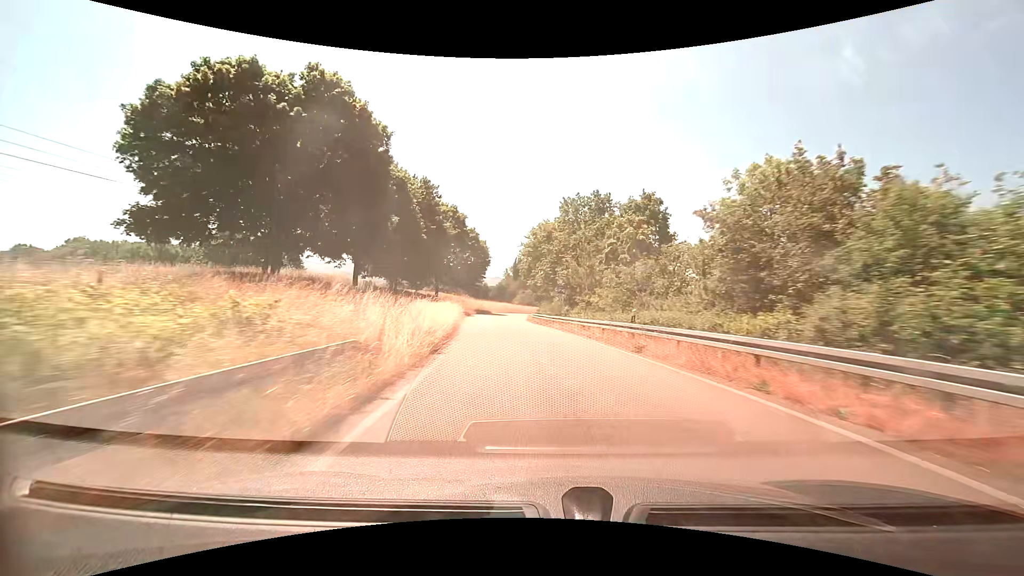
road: trunk_link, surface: asphalt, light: Day
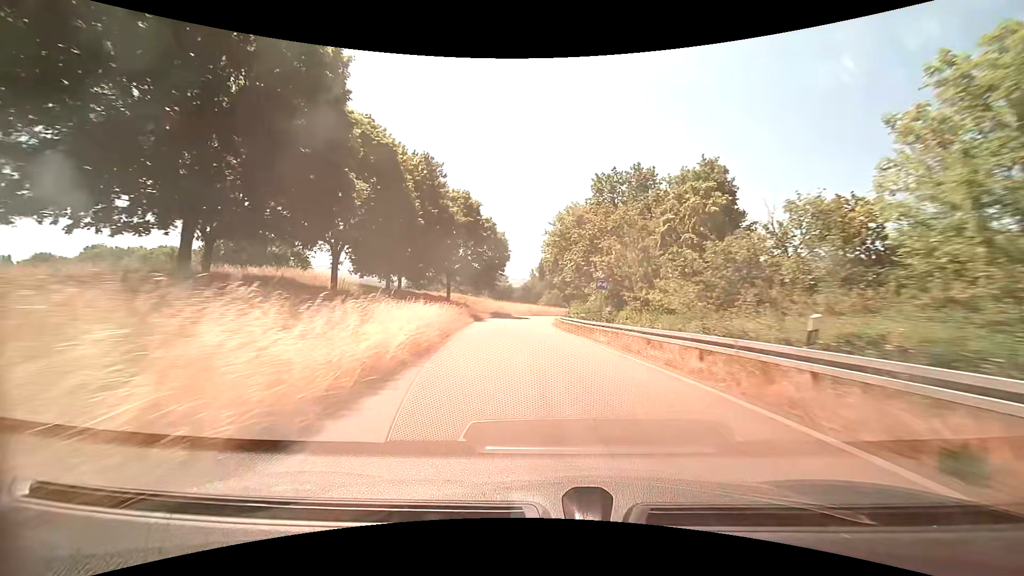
(-0.3, +10.2) m; -3°
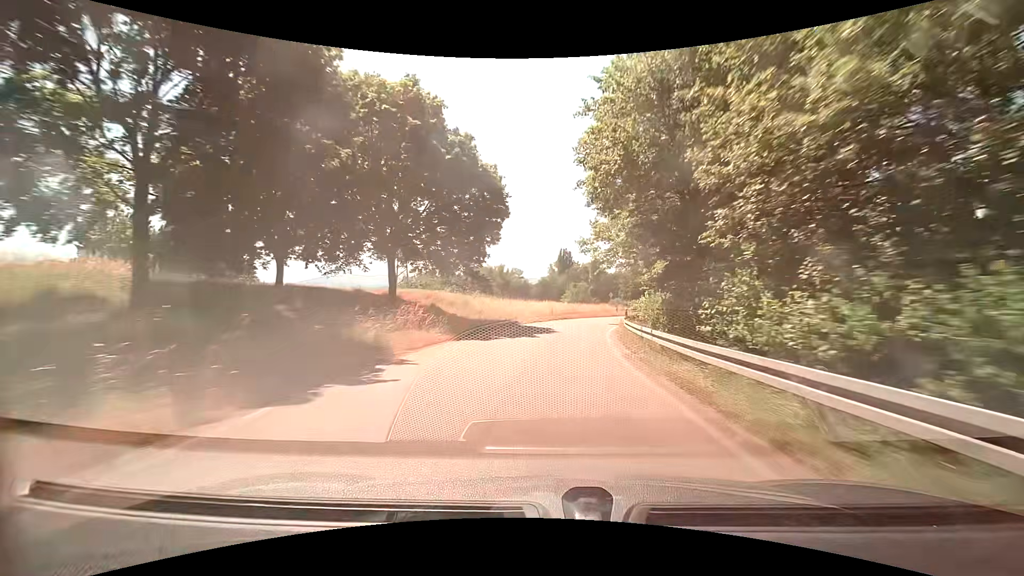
(-1.0, +30.2) m; -2°
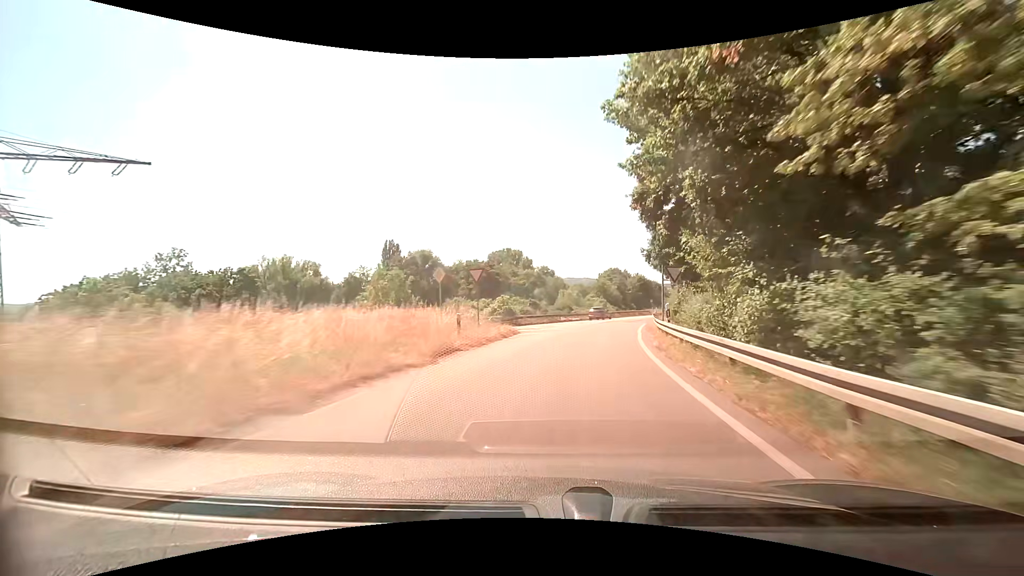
(+5.8, +48.2) m; +17°
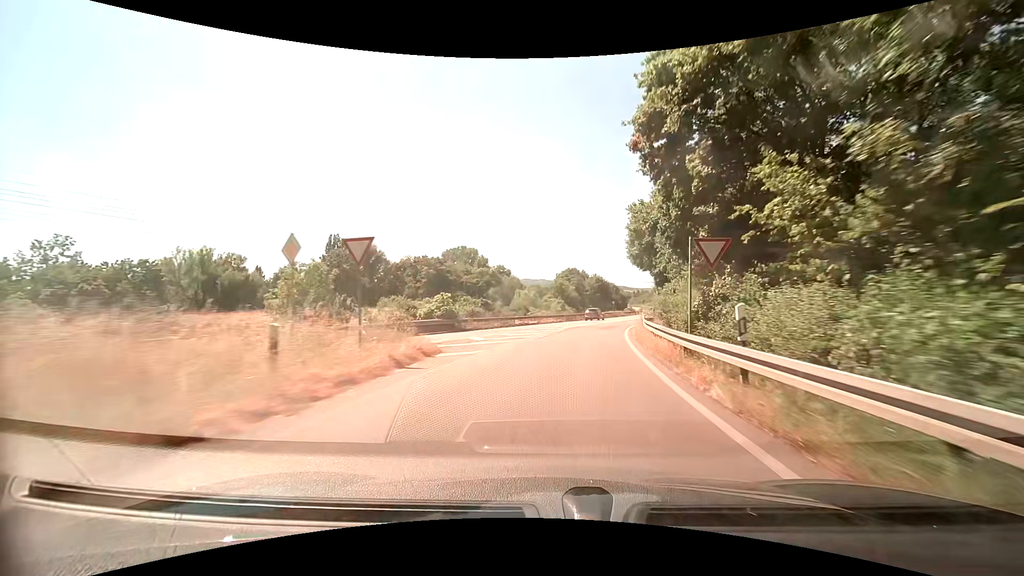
(+0.4, +9.6) m; +5°
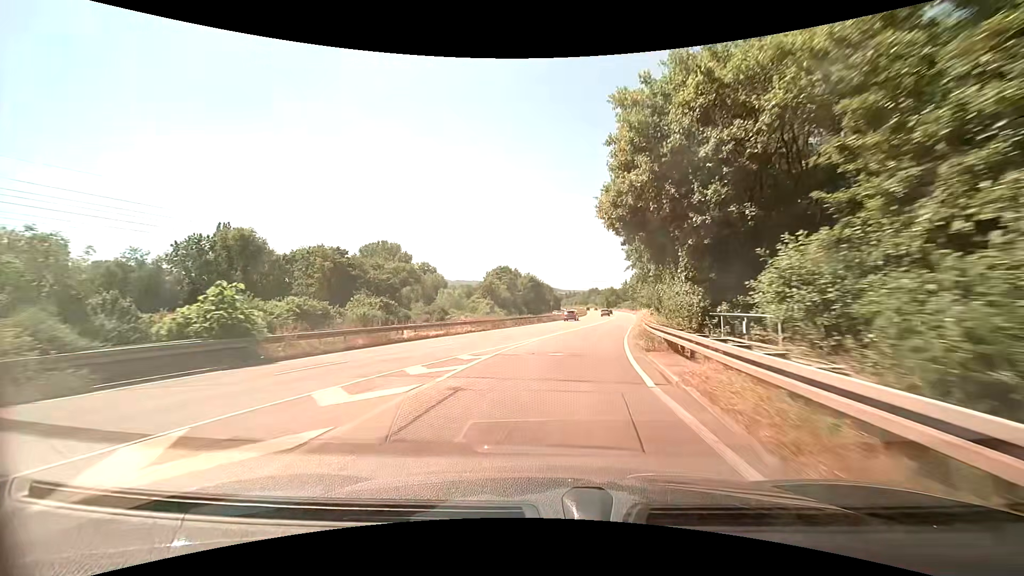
(+1.4, +19.1) m; +8°
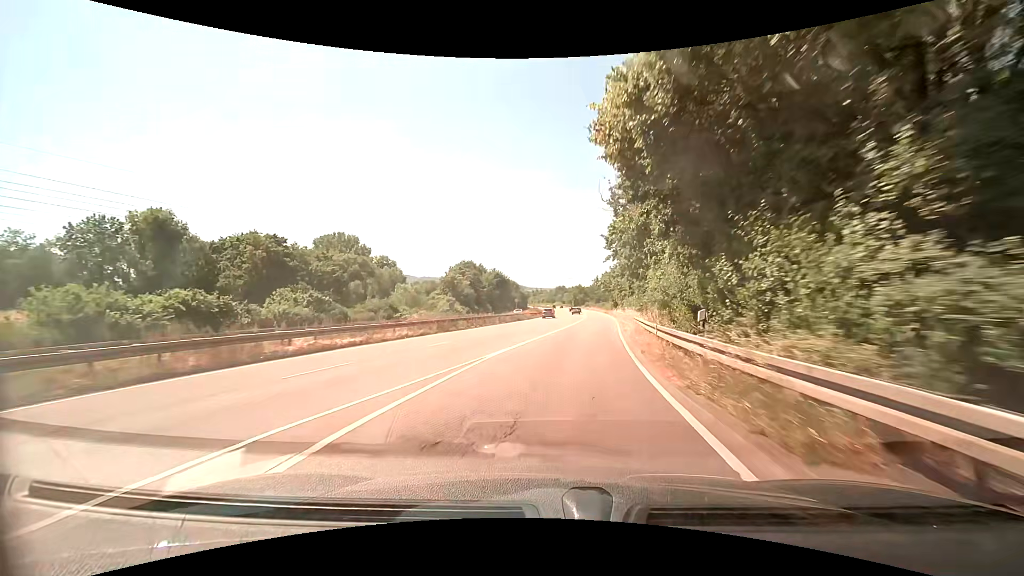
(+0.4, +9.6) m; +4°
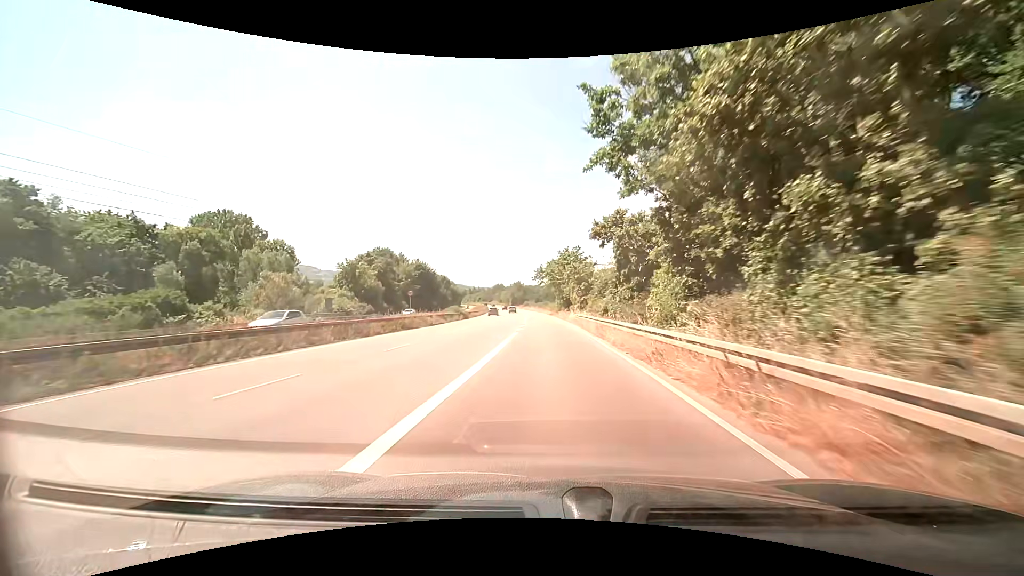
(+2.3, +29.2) m; +7°
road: trunk
(0, +10) (0, +20) (0, +30) (0, +40) (-1, +50) (-2, +60) (-2, +70) (-3, +80) (-4, +90) (-5, +100) m
